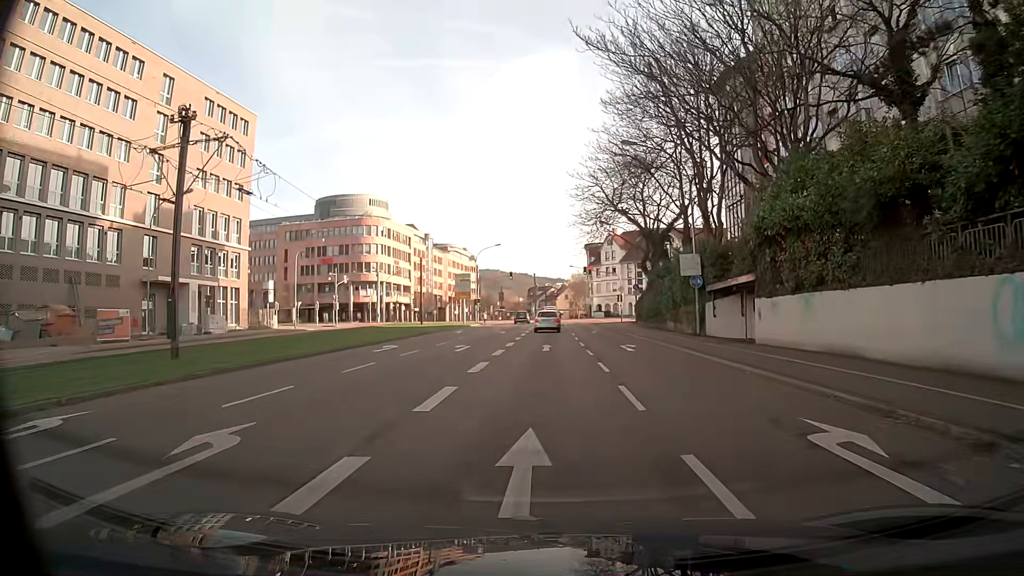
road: primary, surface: asphalt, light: Day
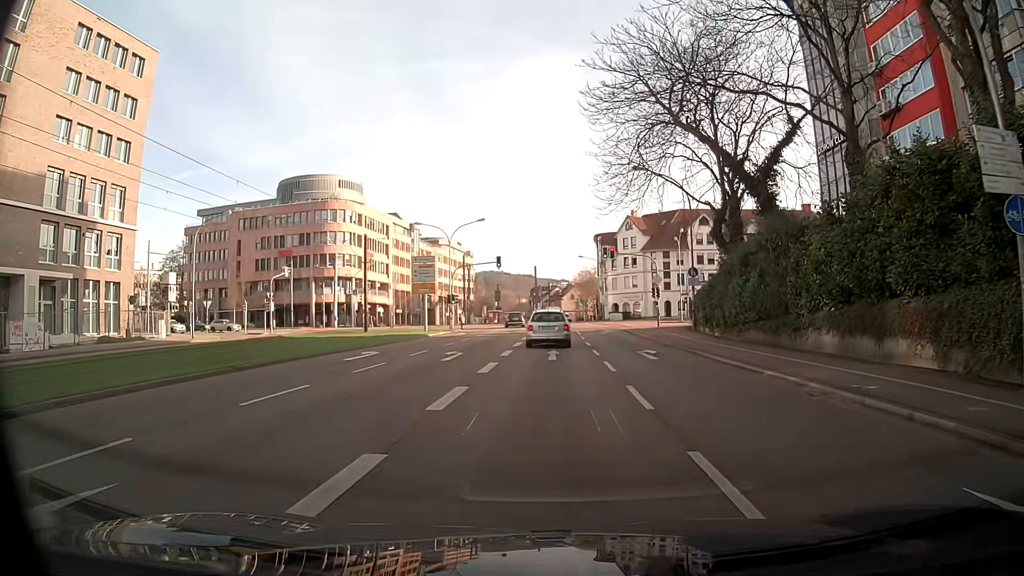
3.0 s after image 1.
(-0.1, +23.7) m; 0°
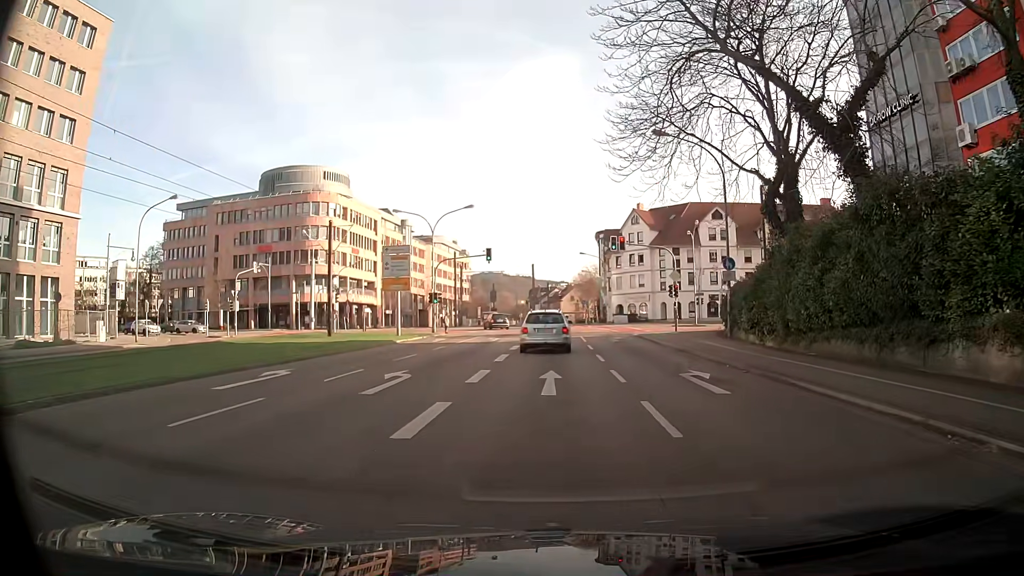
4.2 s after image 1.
(-0.1, +8.1) m; 0°
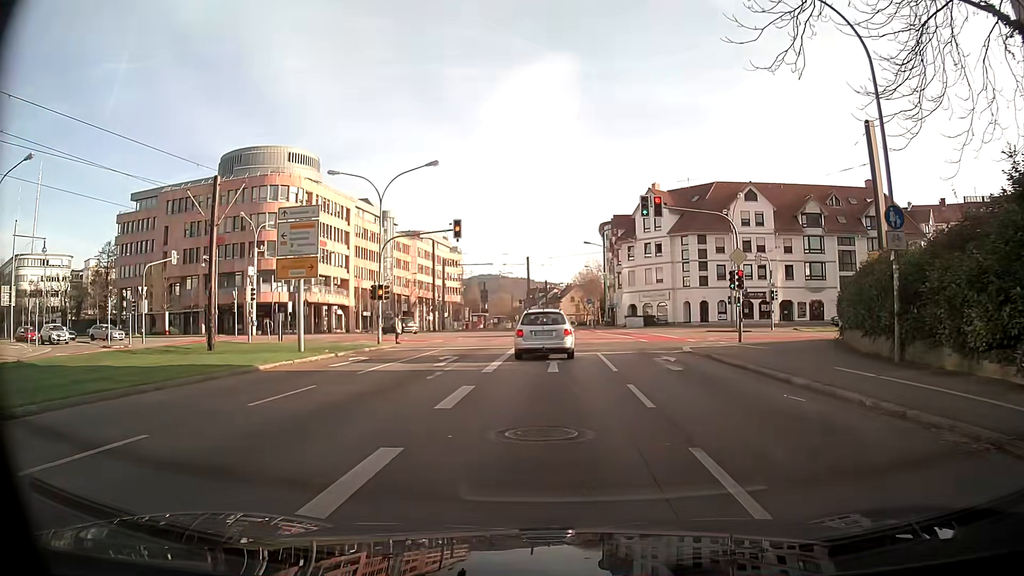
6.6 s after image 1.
(+0.1, +15.8) m; 0°
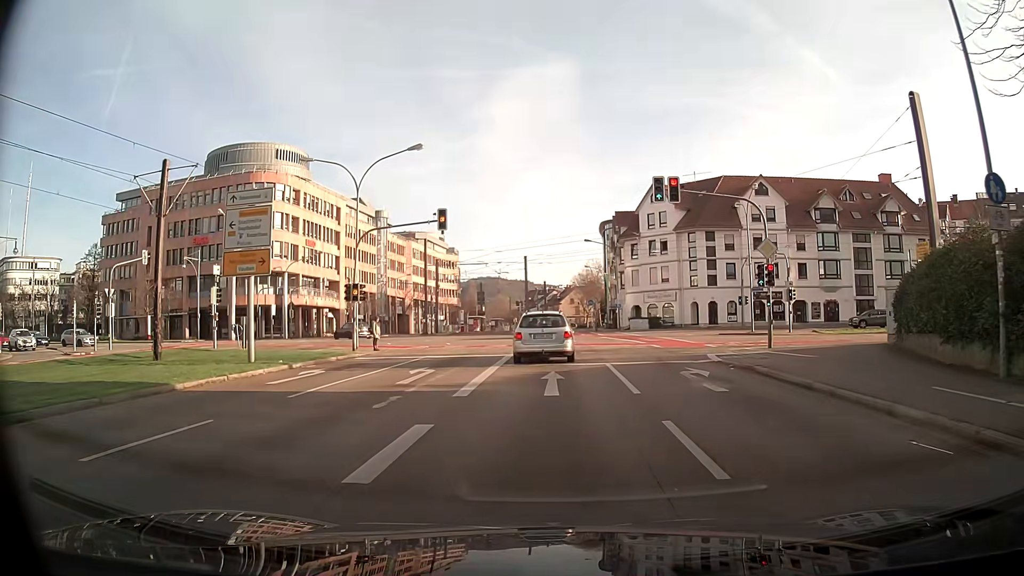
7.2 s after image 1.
(0.0, +4.3) m; 0°
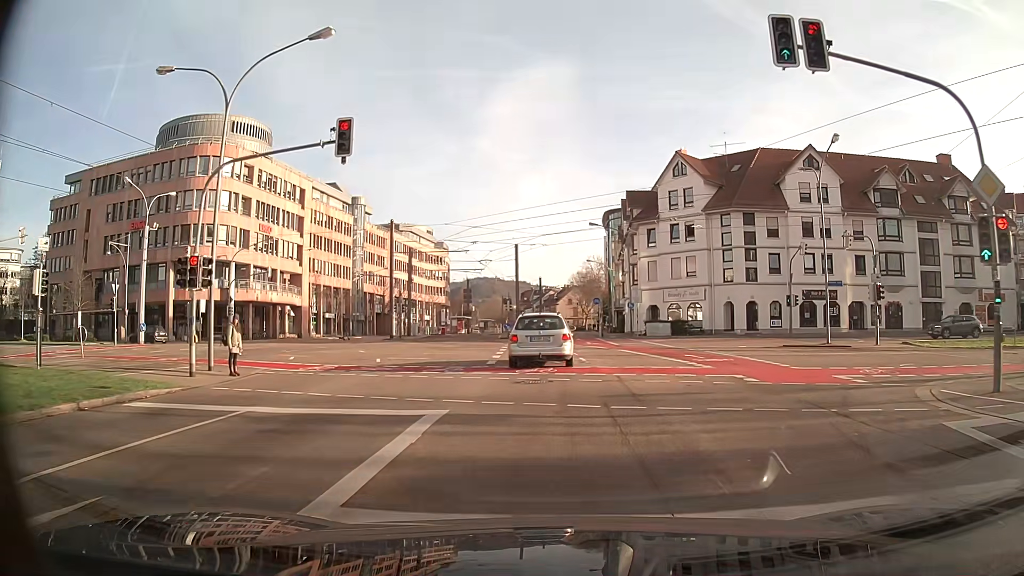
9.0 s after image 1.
(+0.1, +14.3) m; 0°
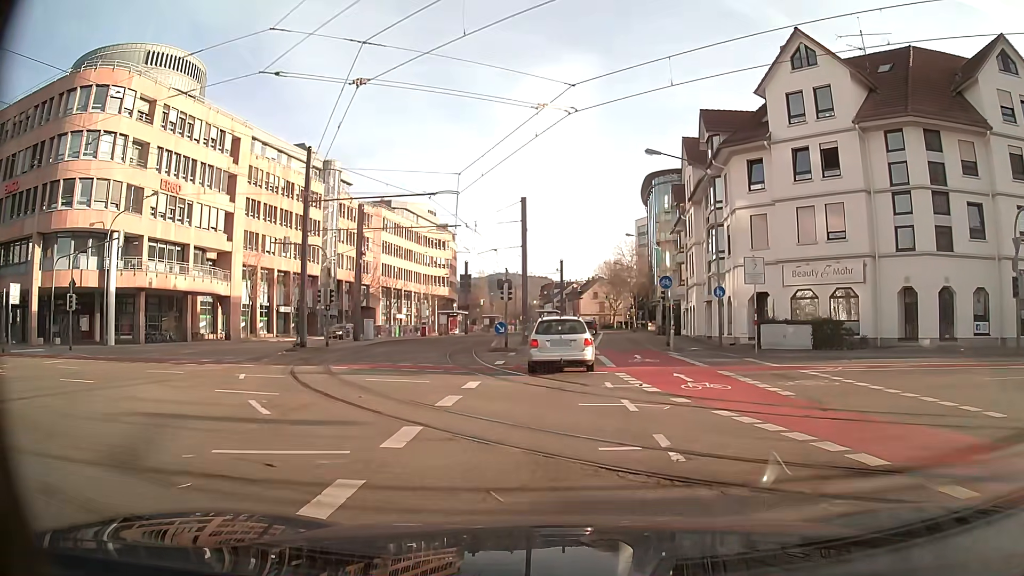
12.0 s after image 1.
(-0.4, +25.0) m; -2°
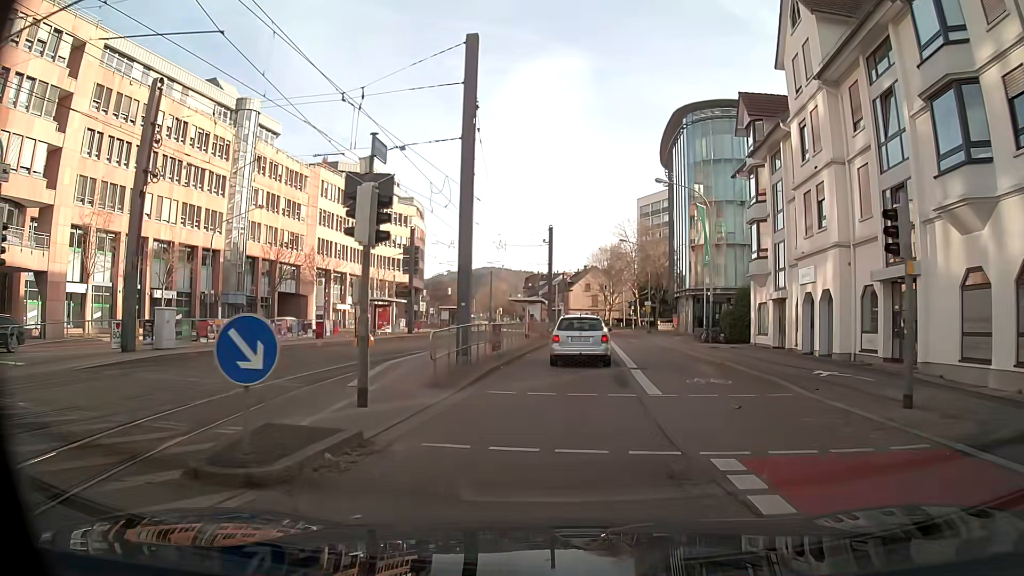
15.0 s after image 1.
(+0.3, +24.7) m; +2°
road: secondary
